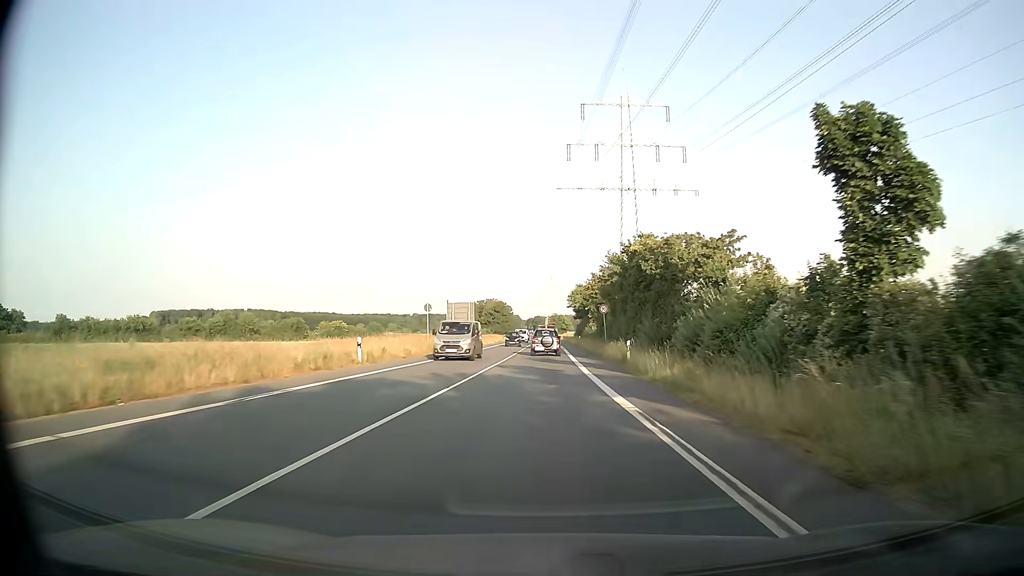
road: secondary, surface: asphalt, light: Day
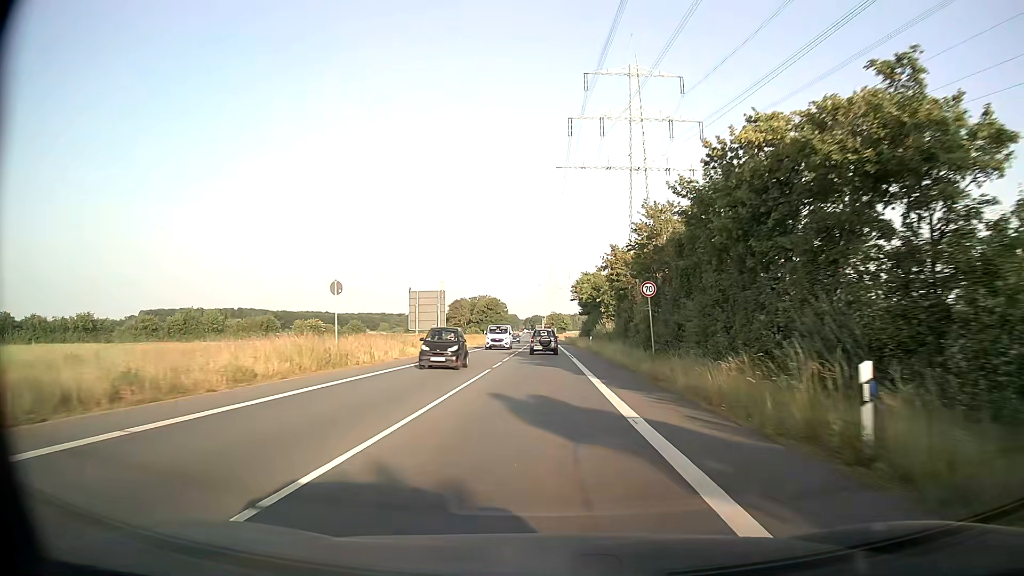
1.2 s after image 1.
(0.0, +21.8) m; 0°
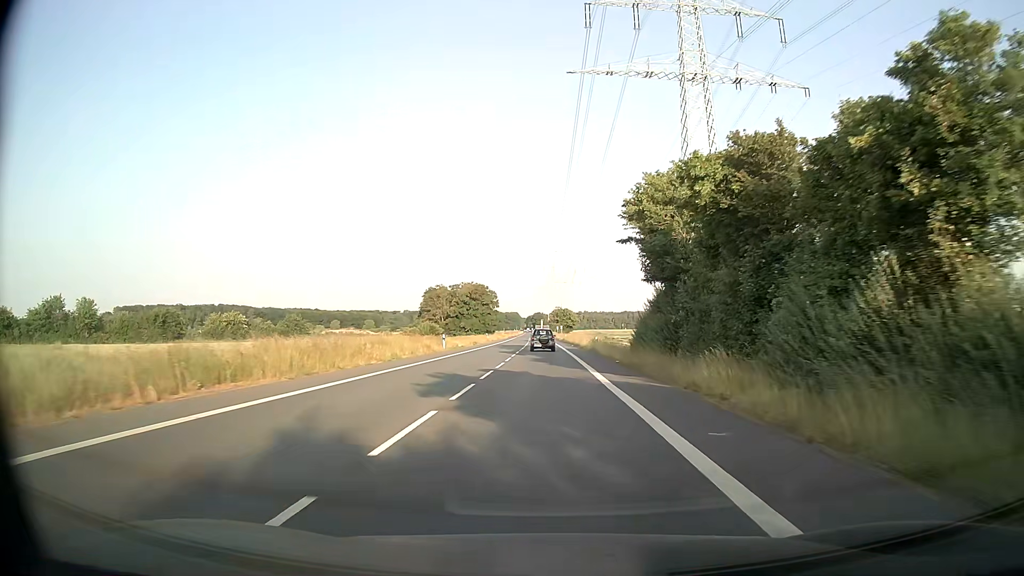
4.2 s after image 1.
(-0.2, +55.8) m; 0°
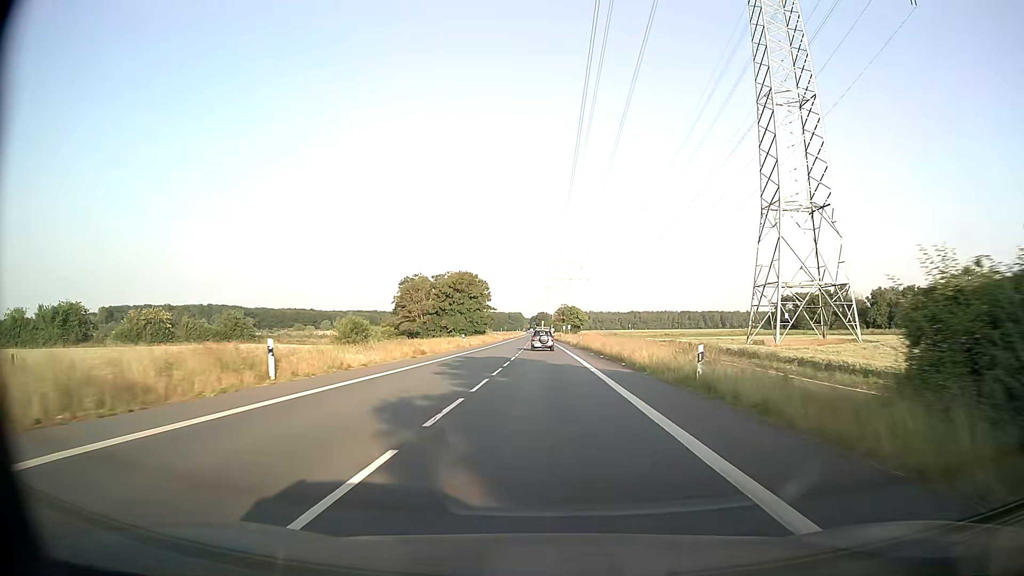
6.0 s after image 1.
(-0.1, +34.0) m; 0°
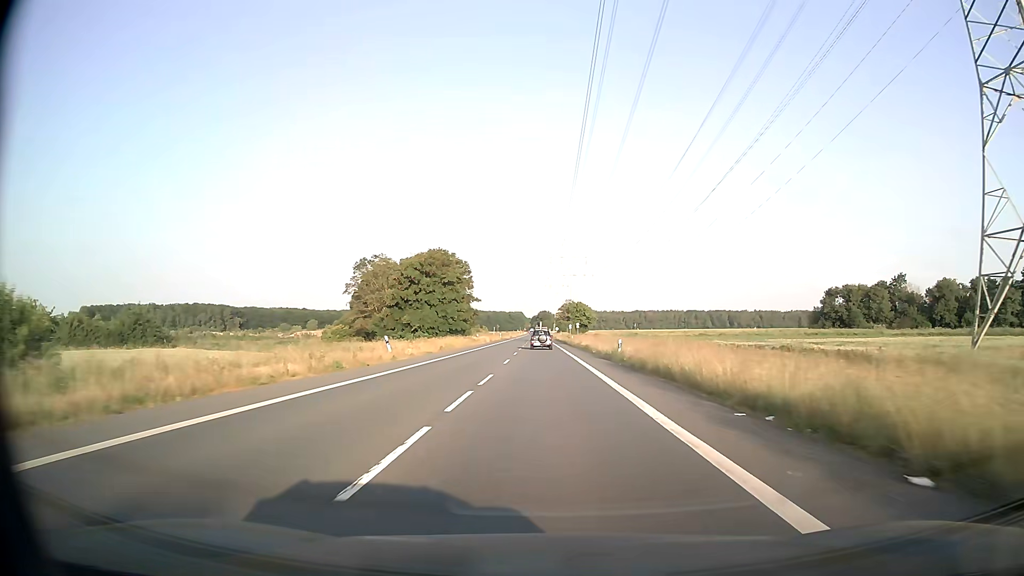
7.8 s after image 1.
(-0.1, +34.3) m; 0°
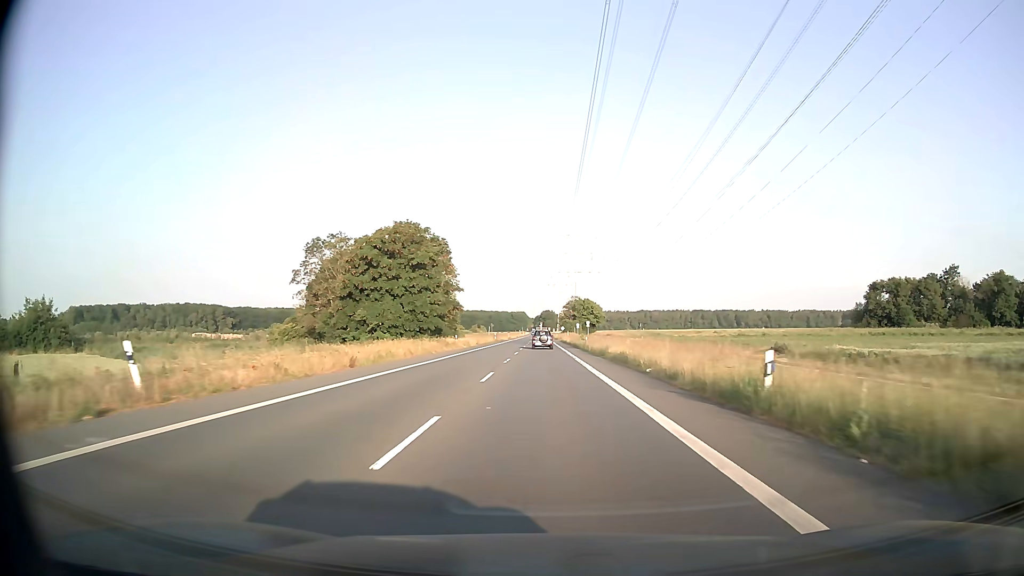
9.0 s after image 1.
(-0.1, +23.1) m; -1°
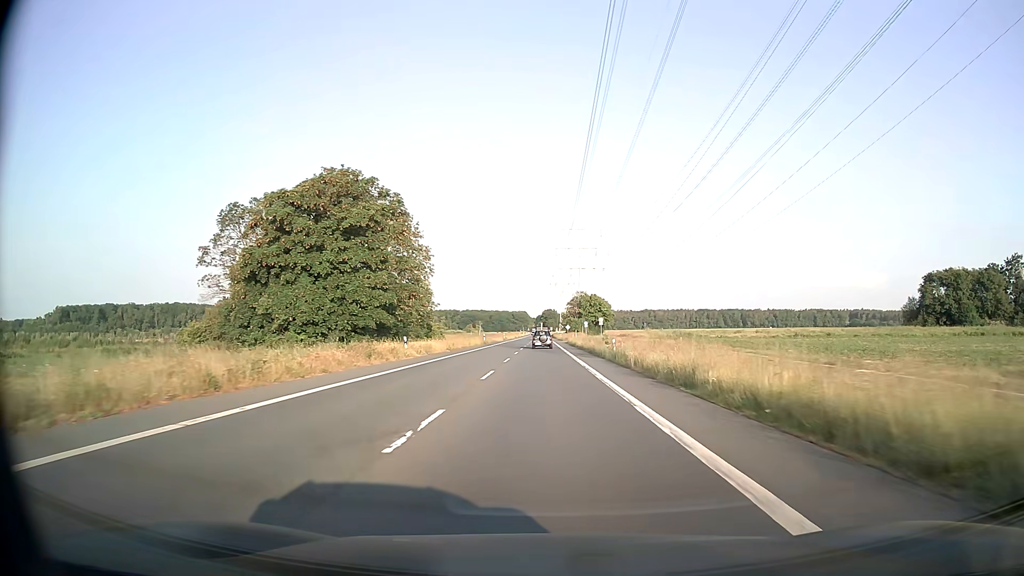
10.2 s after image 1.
(0.0, +23.2) m; 0°
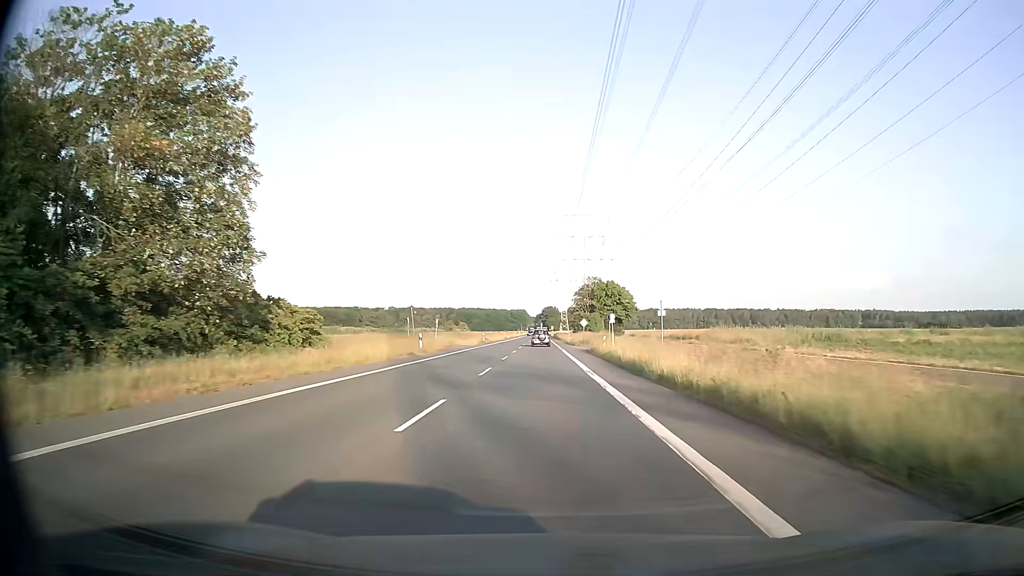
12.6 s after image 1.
(-0.1, +46.7) m; 0°
(0, +10) (0, +20) (0, +30) (0, +40) (0, +50) (0, +60) (0, +70) (0, +80) (0, +90) (0, +100) m
